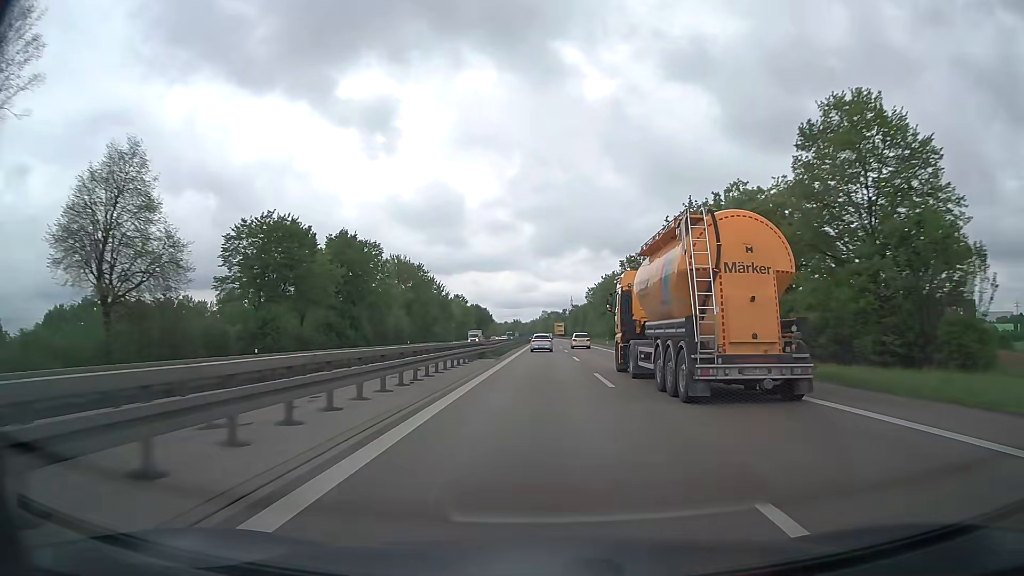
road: trunk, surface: asphalt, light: Day
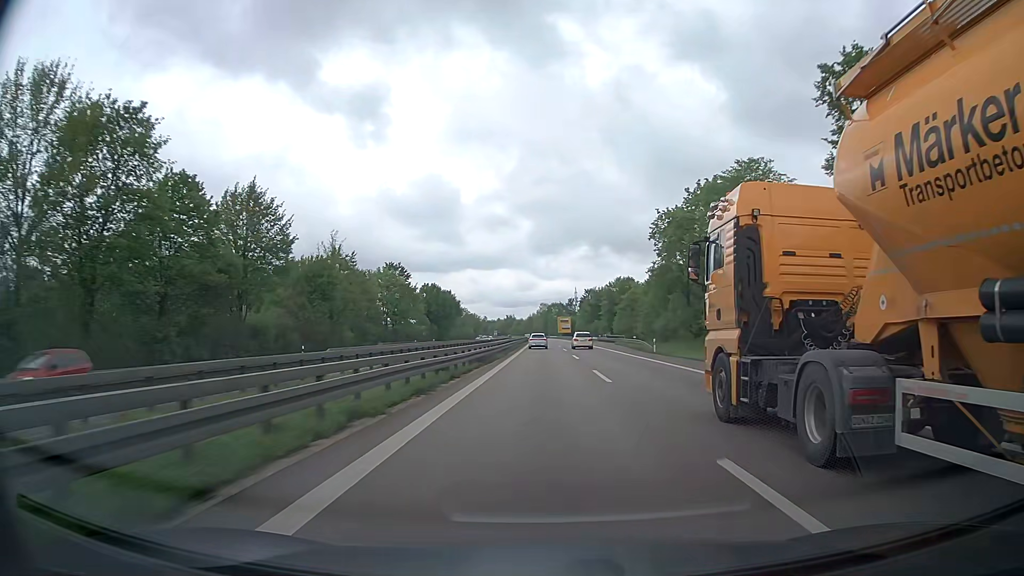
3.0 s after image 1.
(-0.2, +88.1) m; 0°
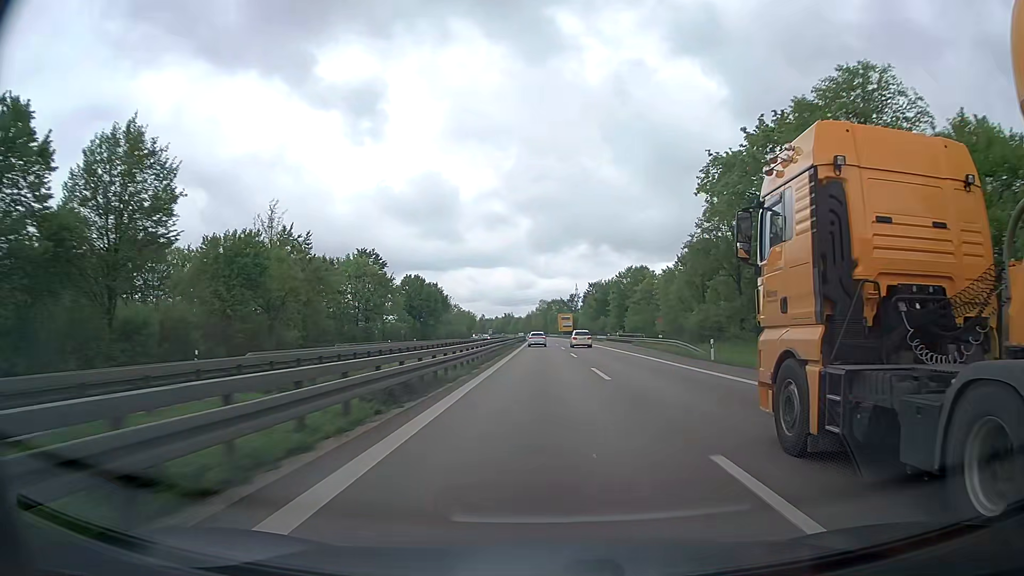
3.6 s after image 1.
(0.0, +17.9) m; 0°
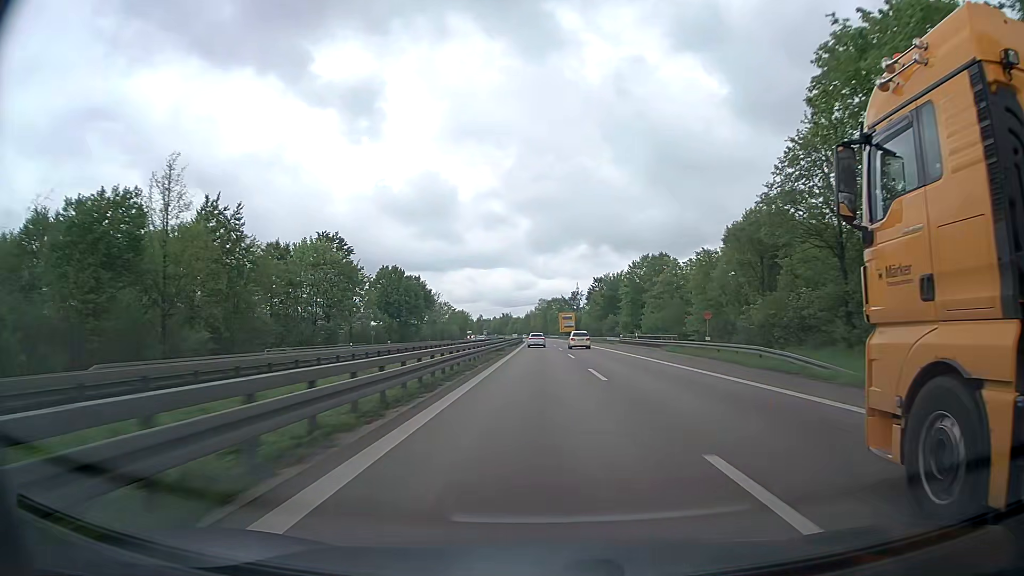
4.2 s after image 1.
(0.0, +17.9) m; 0°
(0, +10) (0, +20) (0, +30) (0, +40) (0, +50) (0, +60) (0, +70) (0, +80) (-1, +90) (-1, +100) m
